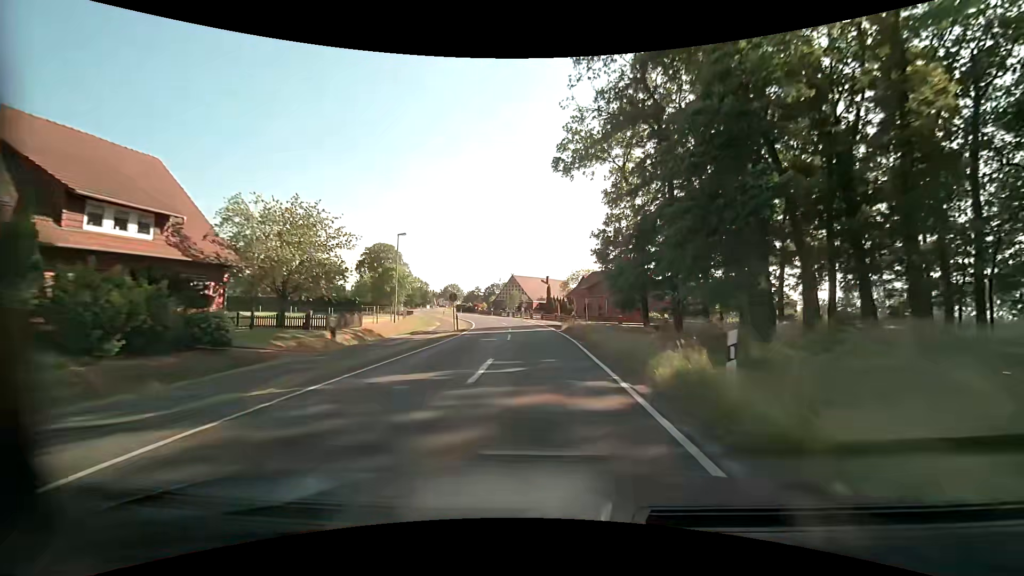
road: tertiary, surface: asphalt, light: Day
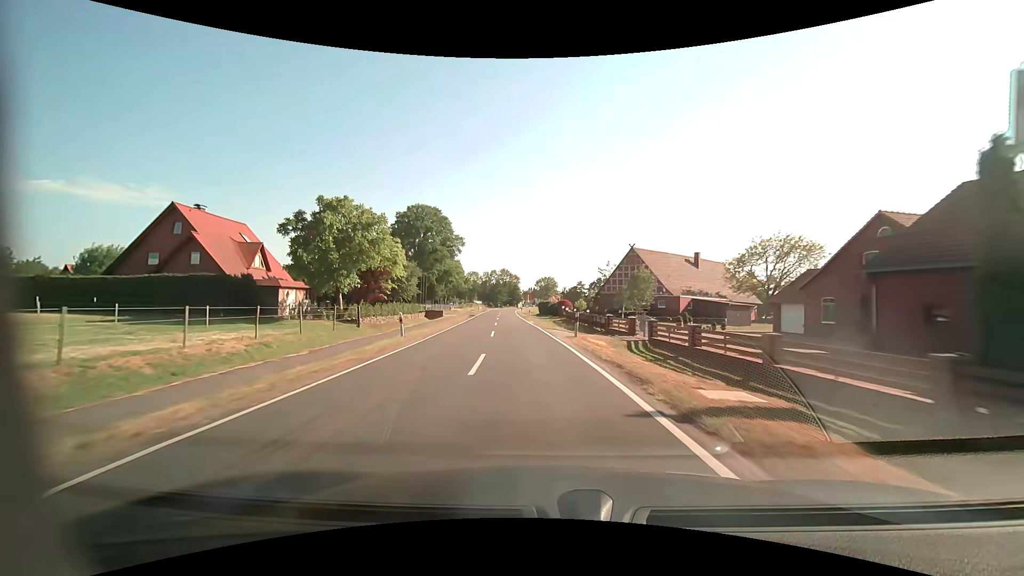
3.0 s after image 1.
(-4.4, +56.8) m; -12°
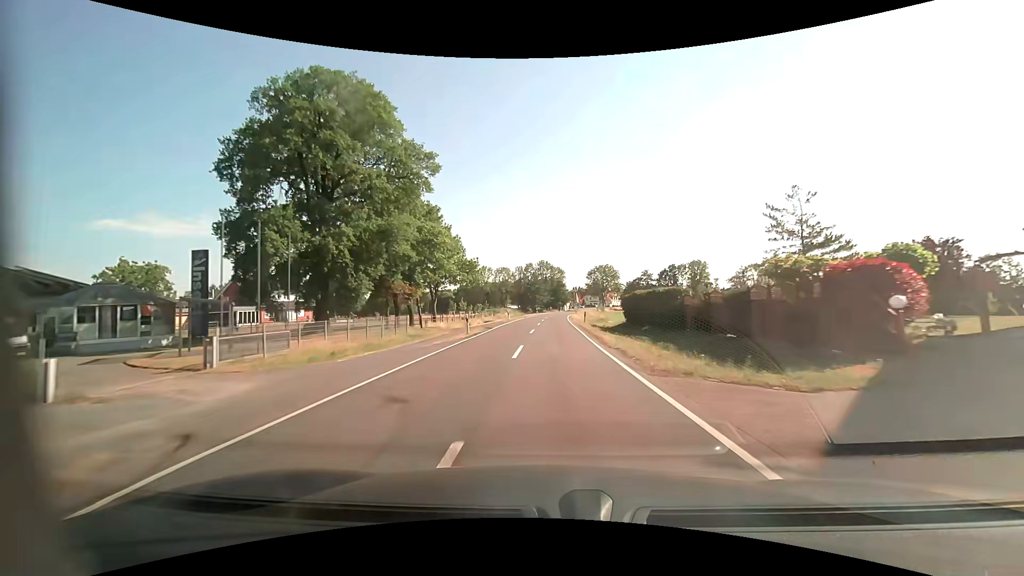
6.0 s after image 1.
(-4.5, +57.0) m; -5°
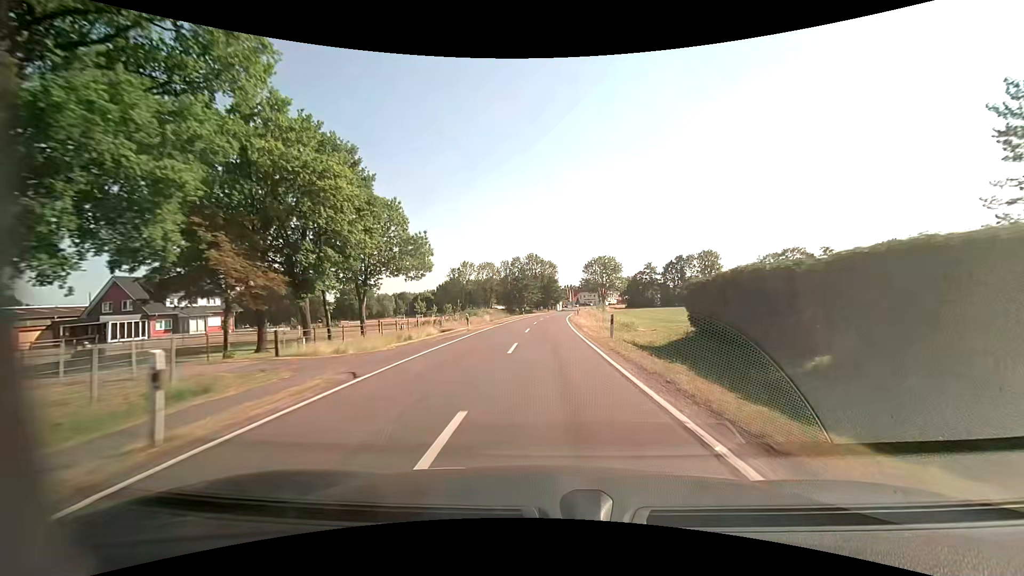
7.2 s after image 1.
(+0.2, +22.9) m; +1°
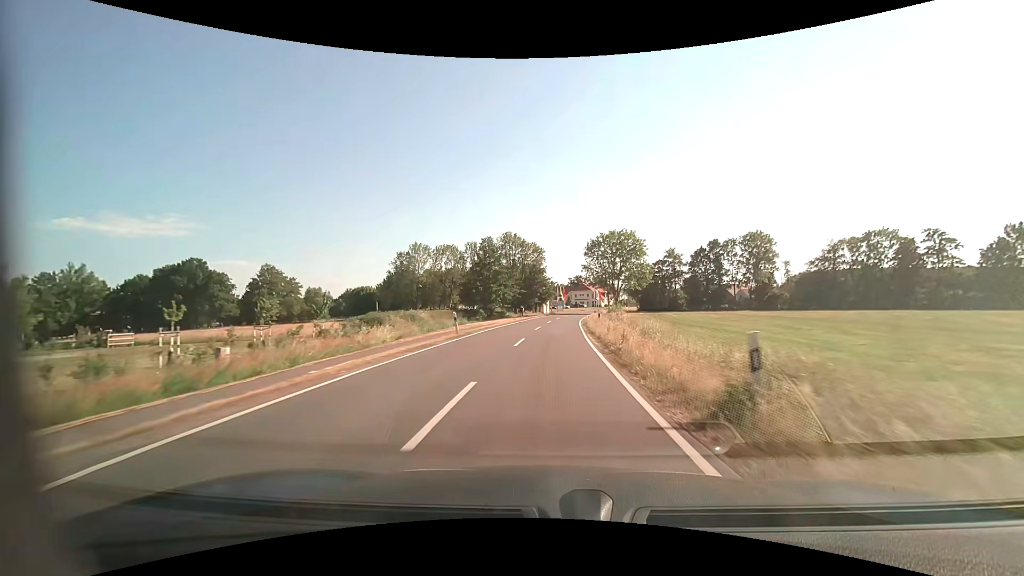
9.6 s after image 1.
(+0.5, +45.7) m; +2°
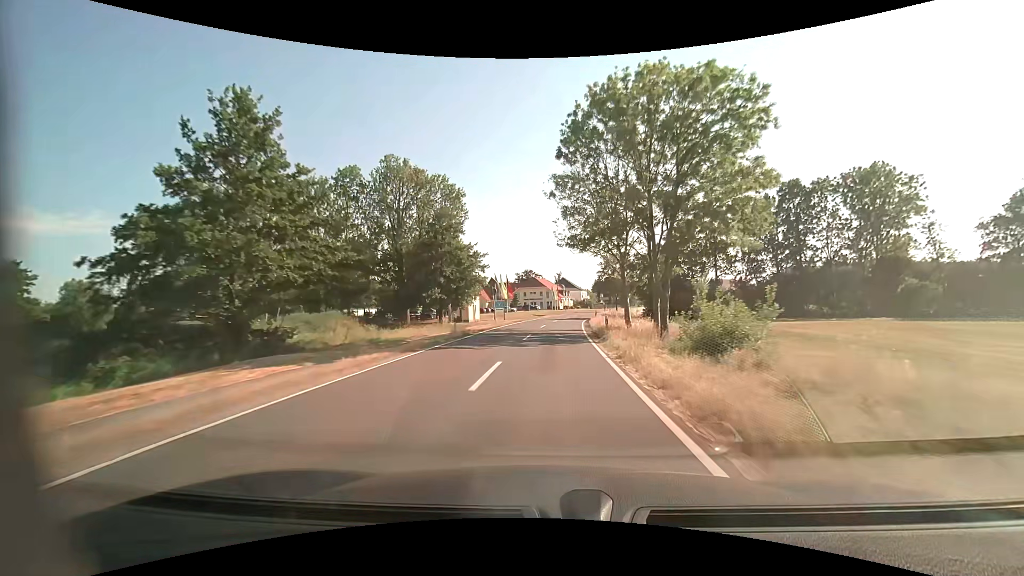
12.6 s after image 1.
(+2.8, +57.0) m; +6°
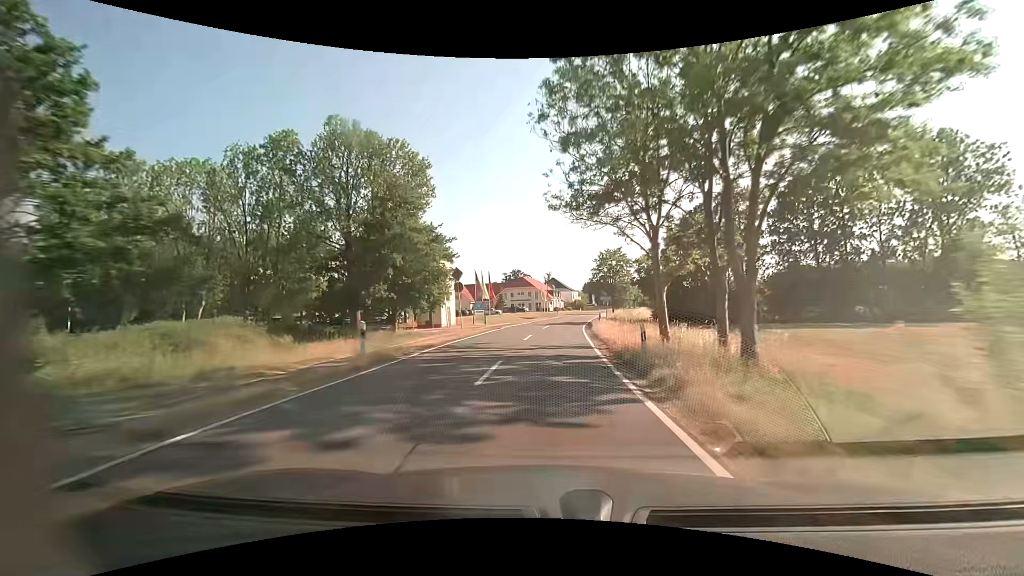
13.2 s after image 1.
(+0.1, +11.4) m; +1°
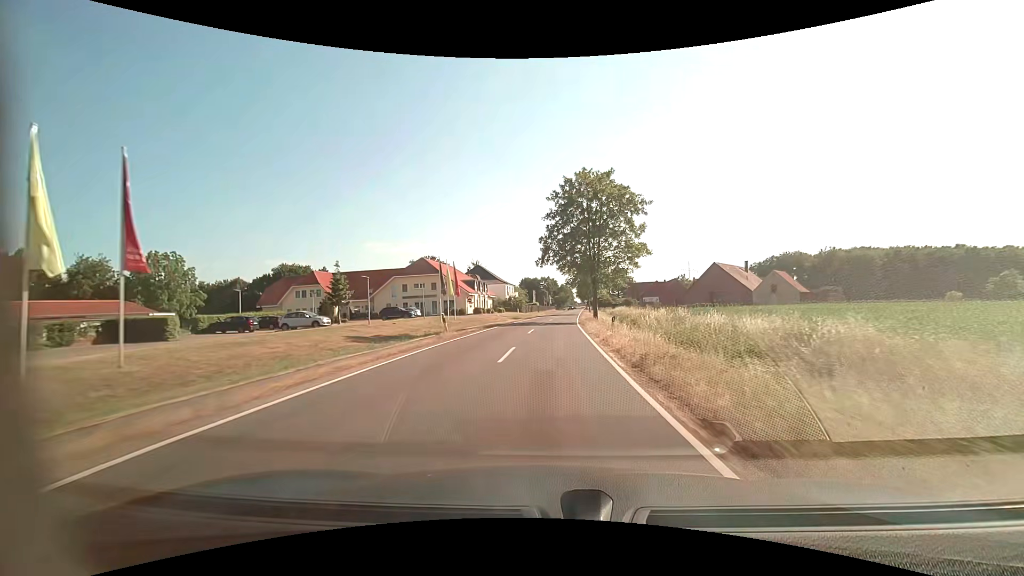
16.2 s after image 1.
(+3.5, +57.1) m; +7°
(0, +10) (0, +20) (+1, +30) (+1, +40) (+2, +50) (+3, +60) (+4, +70) (+4, +80) (+5, +90) (+6, +100) m
